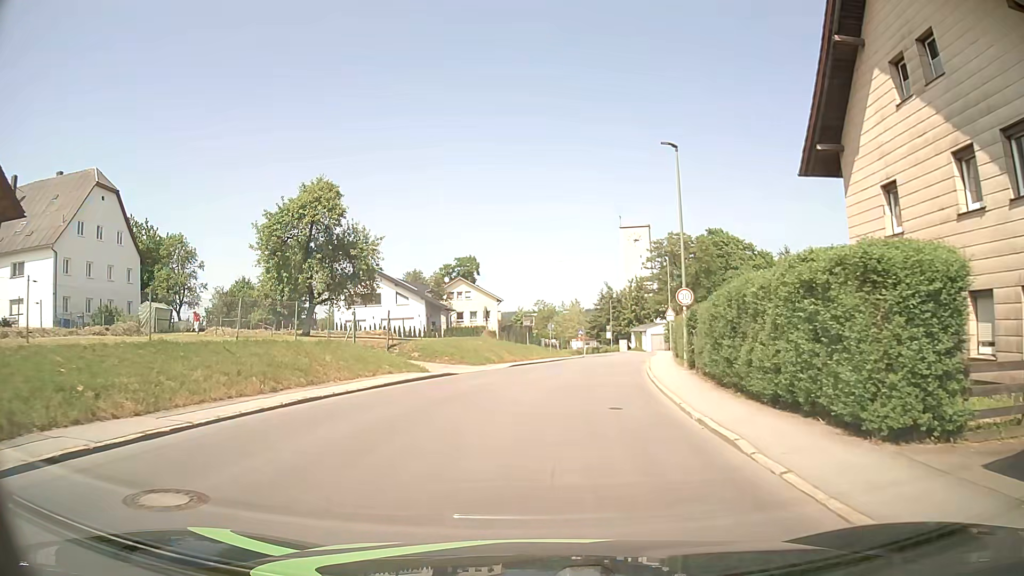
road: tertiary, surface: asphalt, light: Day
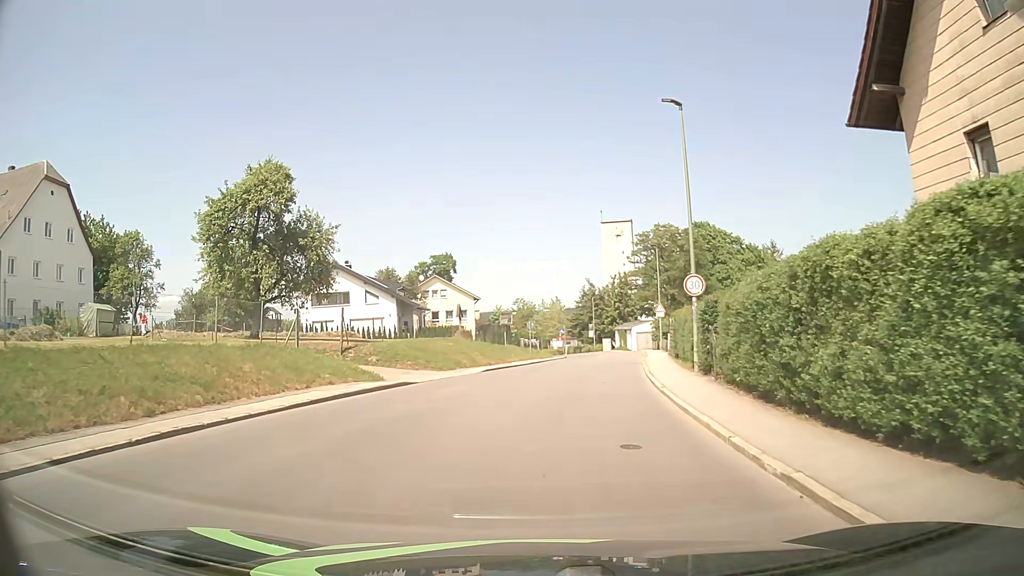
(+0.1, +4.6) m; +1°
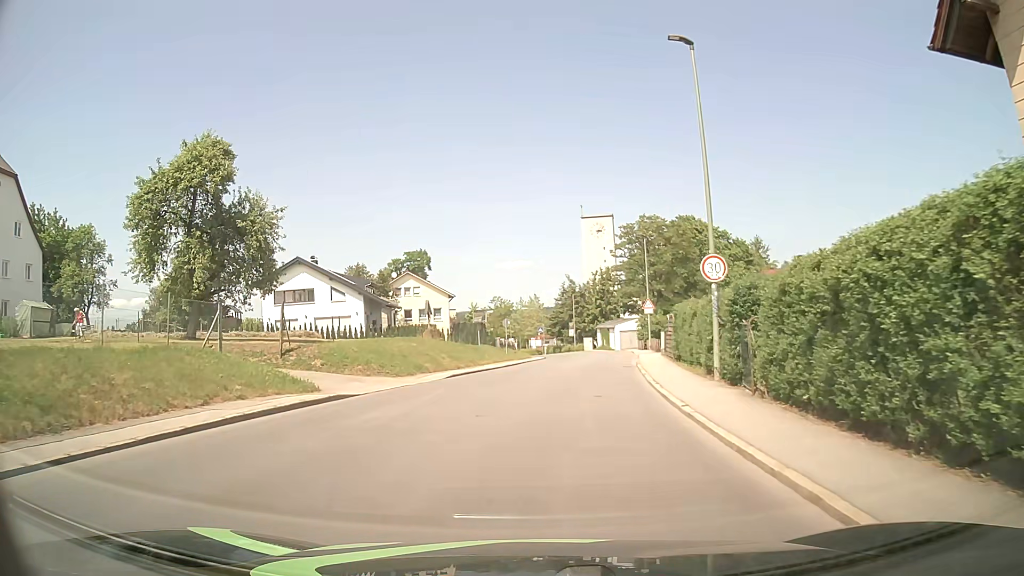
(+0.1, +4.6) m; +1°
(0, +10) (+1, +20) (+3, +30) (+4, +40) (+5, +50) (+6, +60) (+7, +70) (+6, +80) (+4, +89) (+2, +99) m
